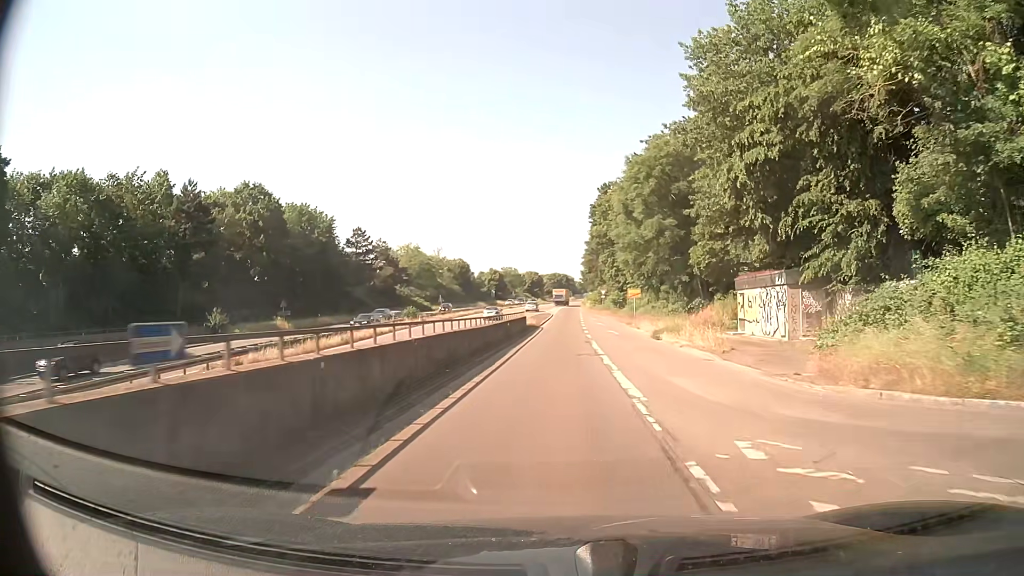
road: trunk_link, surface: asphalt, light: Day
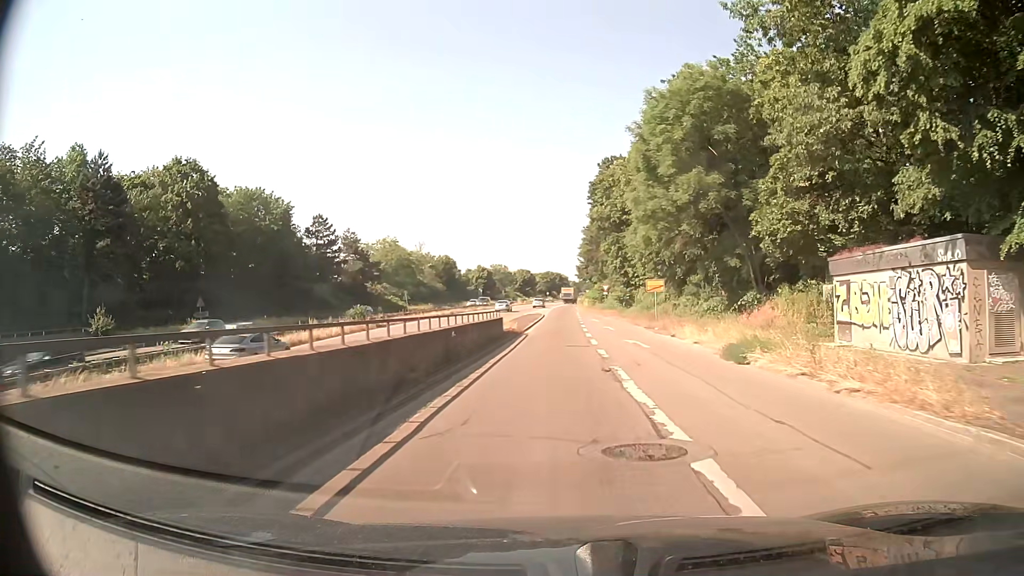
(+0.1, +15.1) m; +1°
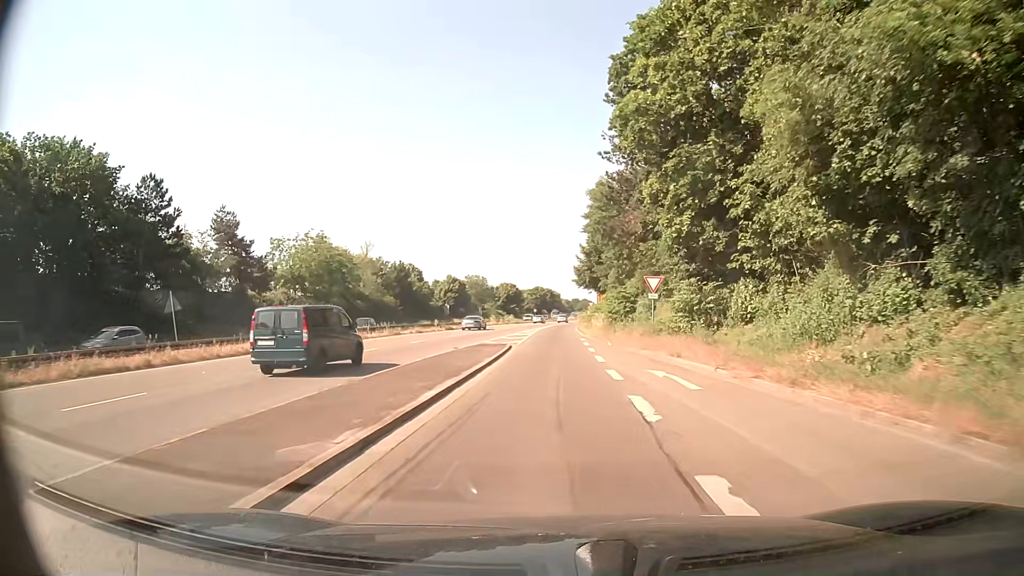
(+0.1, +40.4) m; 0°
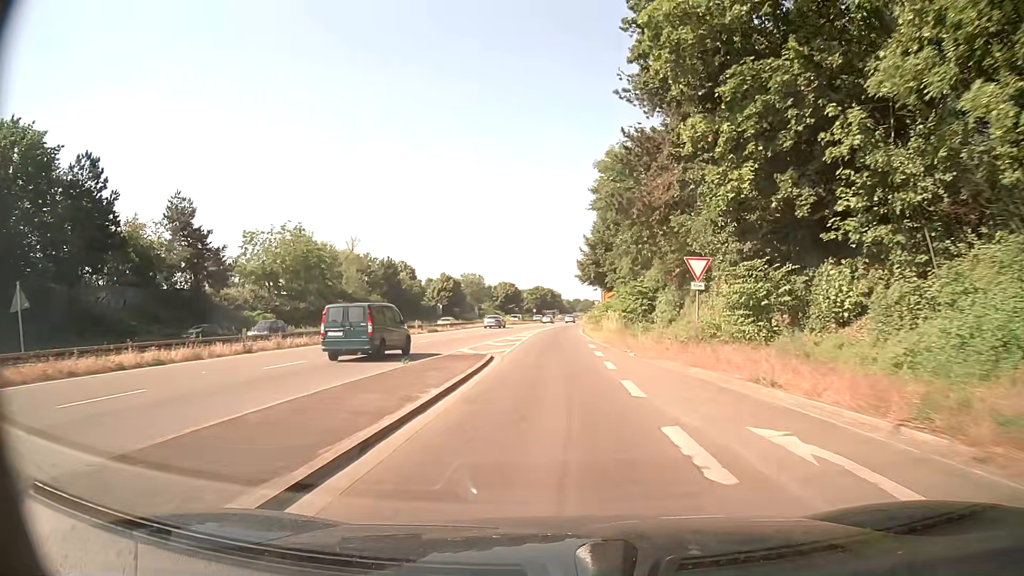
(0.0, +9.6) m; 0°
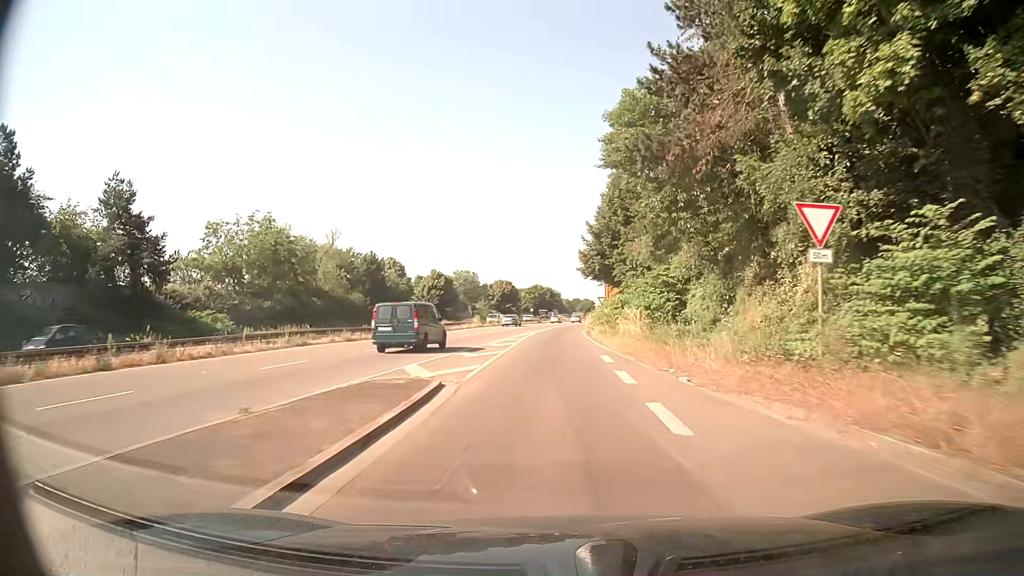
(0.0, +10.1) m; 0°
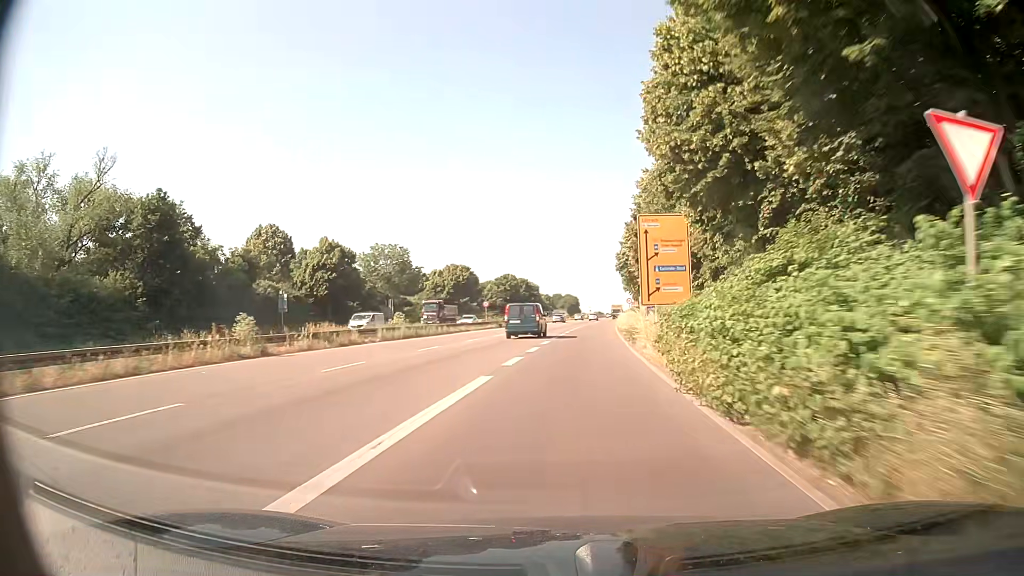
(+0.1, +56.4) m; +2°
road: trunk
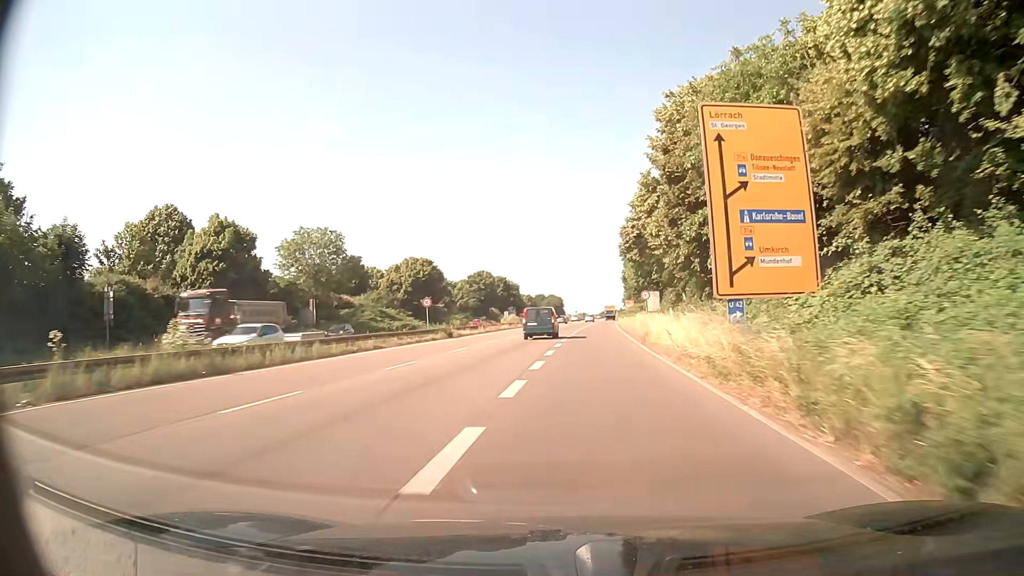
(+0.2, +23.6) m; +1°
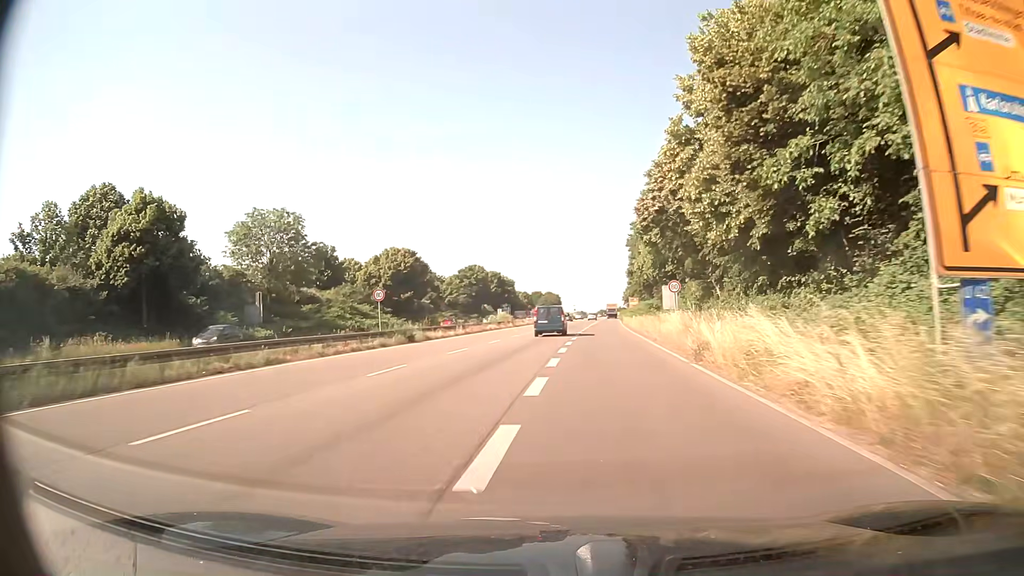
(0.0, +11.9) m; 0°
(0, +10) (0, +20) (0, +30) (0, +40) (0, +50) (+1, +60) (+1, +70) (+2, +80) (+3, +90) (+4, +100) m
